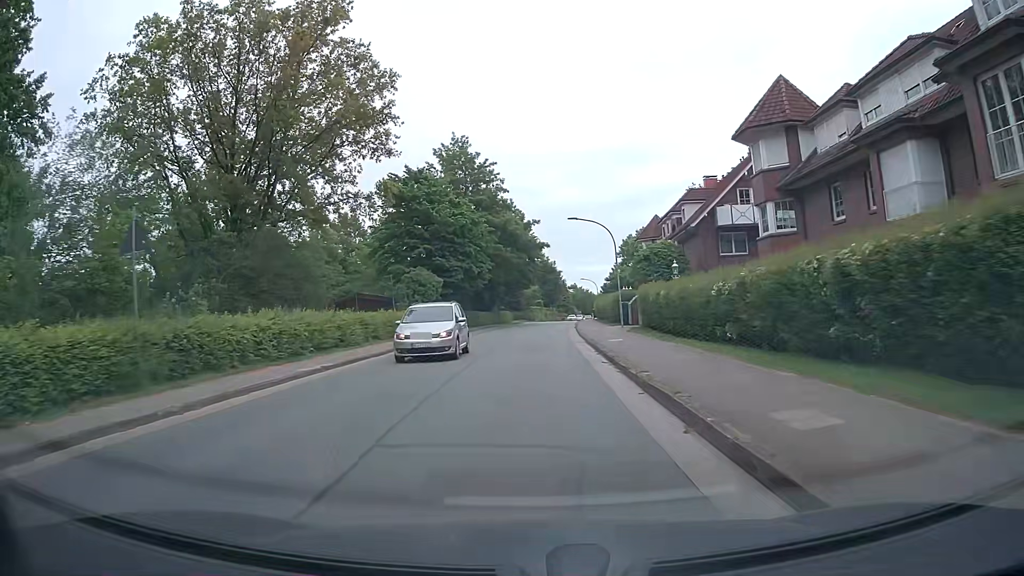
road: tertiary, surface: asphalt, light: Day
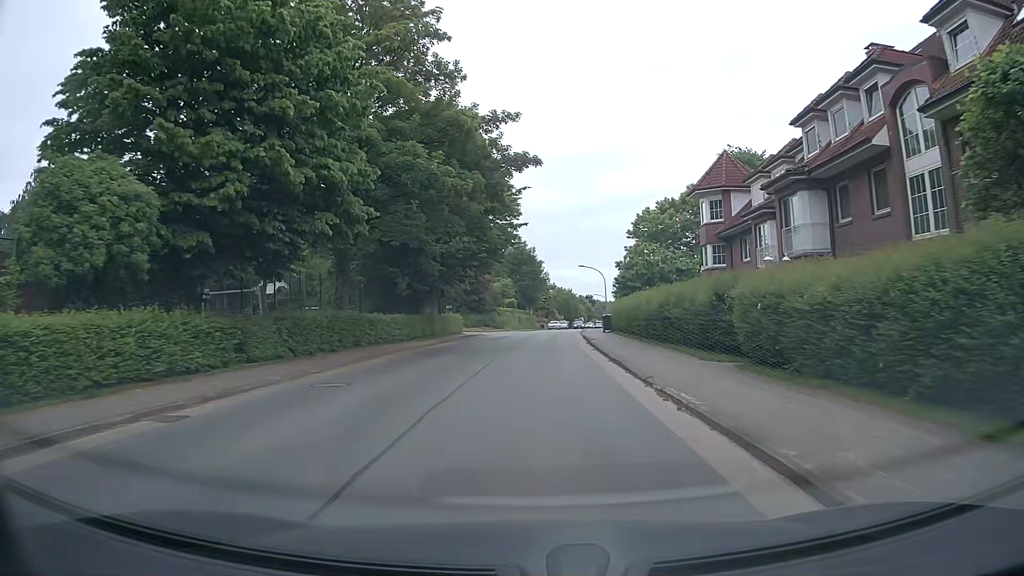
(0.0, +36.2) m; +2°
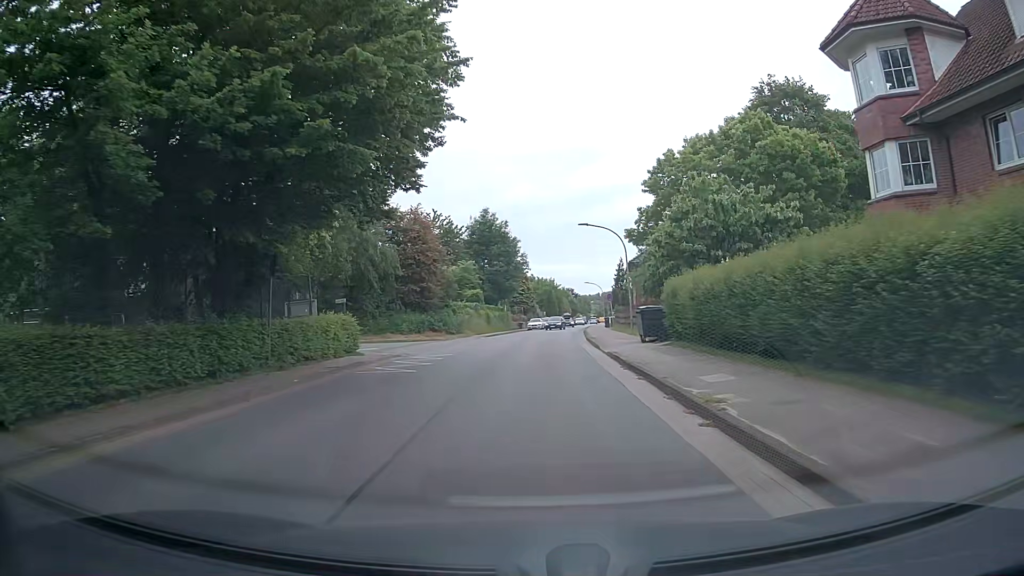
(+0.5, +25.5) m; +3°
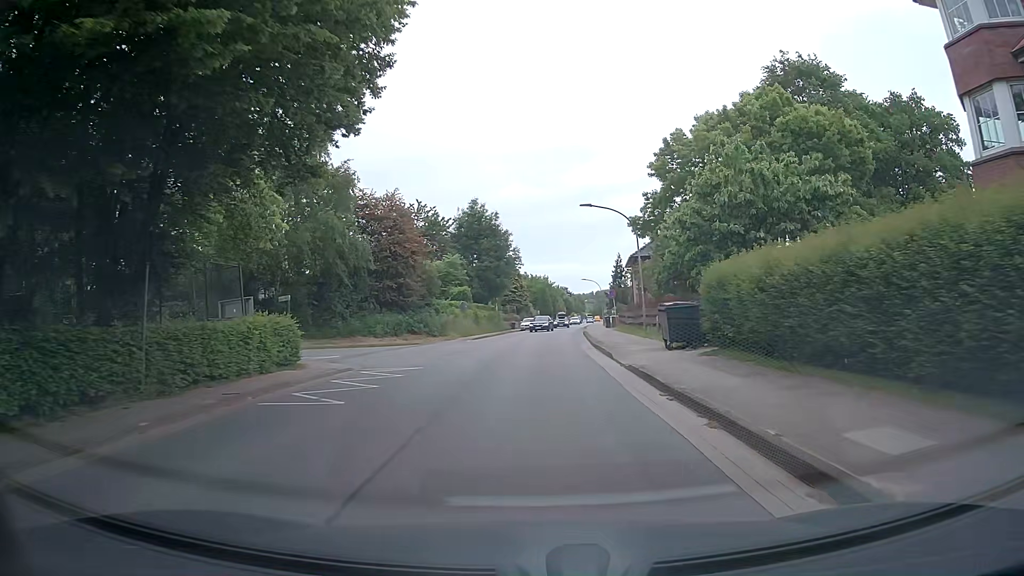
(-0.1, +5.9) m; 0°
